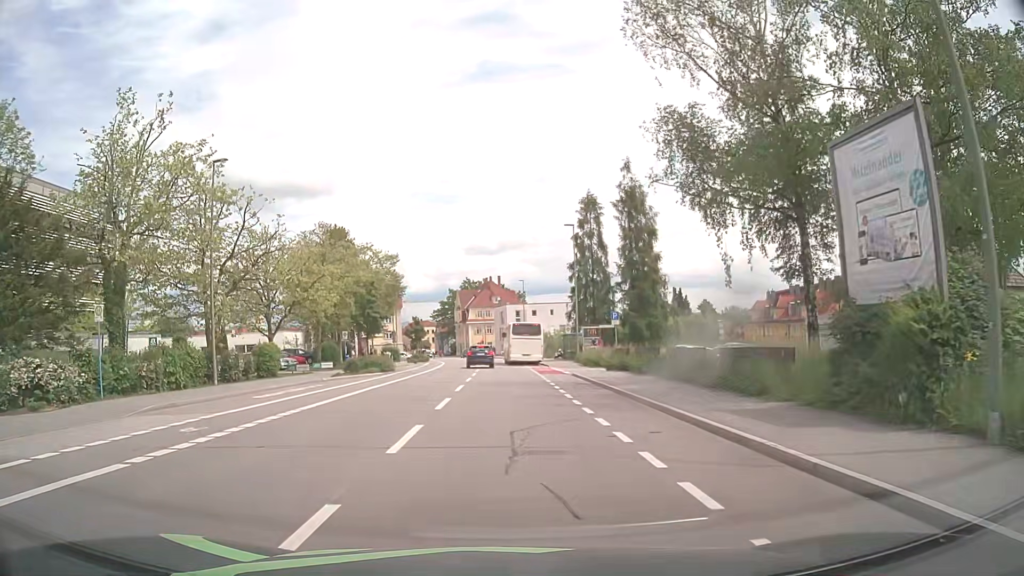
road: tertiary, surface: asphalt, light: Day
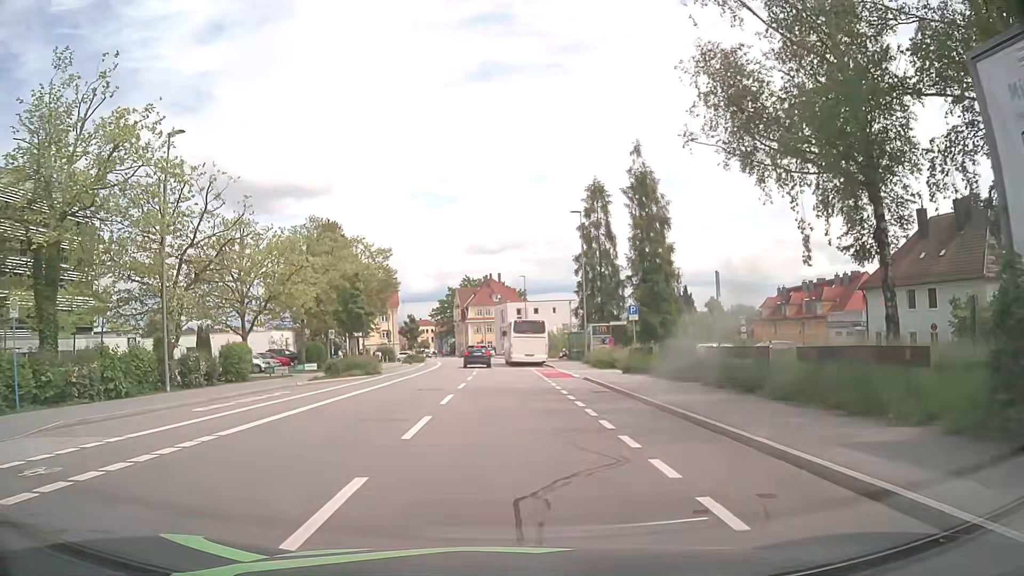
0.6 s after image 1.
(0.0, +4.7) m; 0°
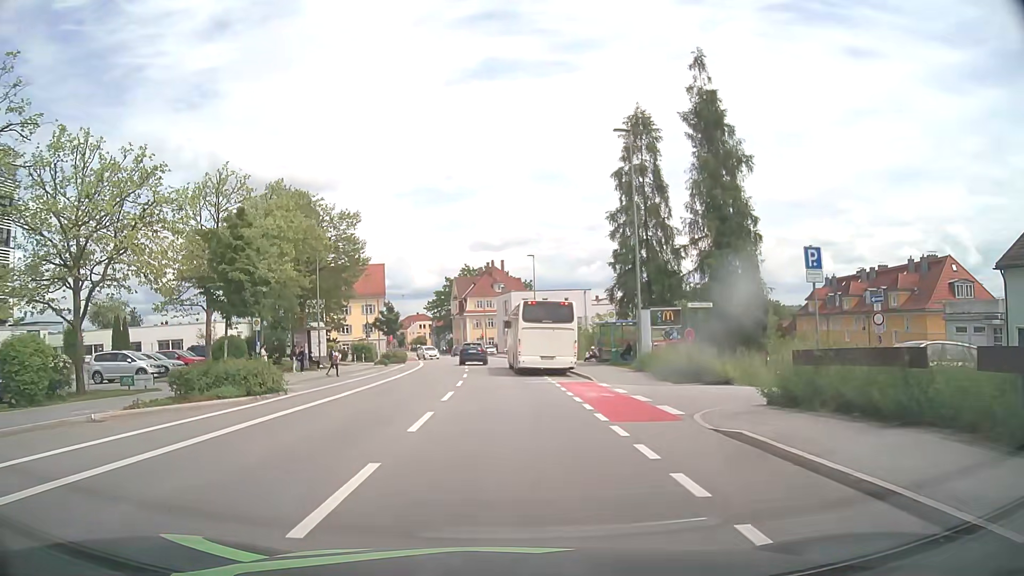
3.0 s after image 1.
(-0.1, +17.2) m; 0°
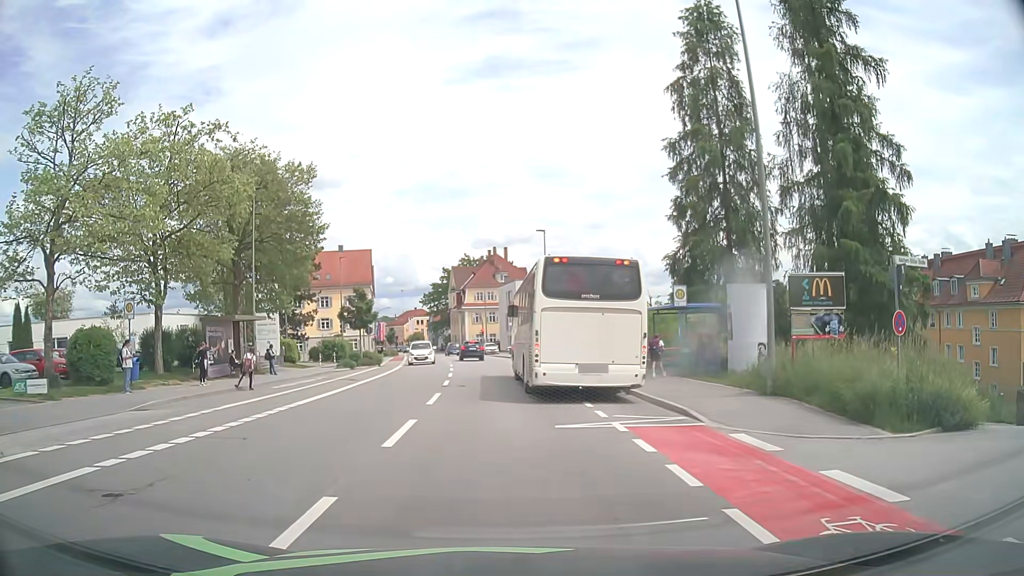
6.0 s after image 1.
(0.0, +13.4) m; -1°
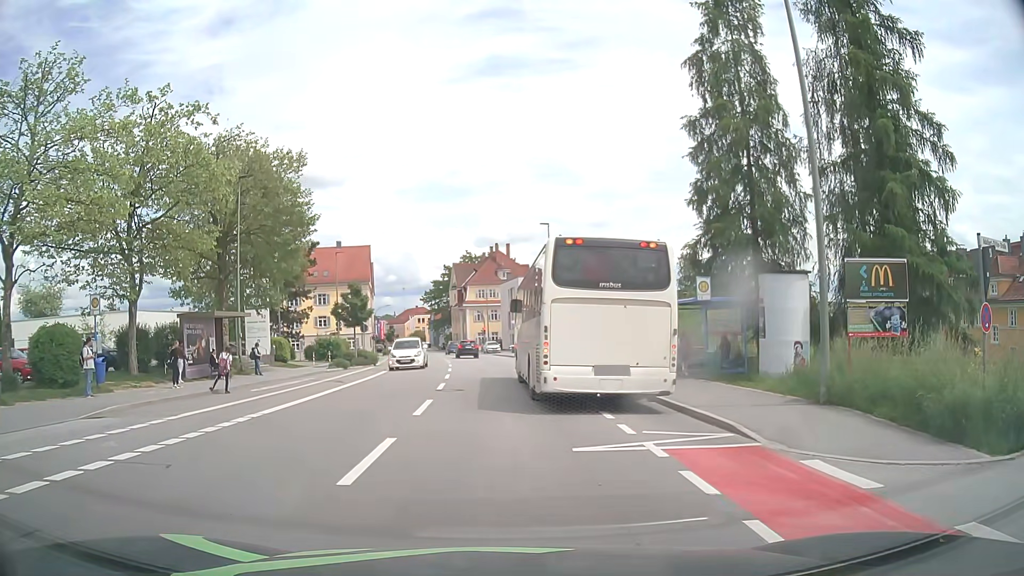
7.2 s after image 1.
(0.0, +2.4) m; +1°
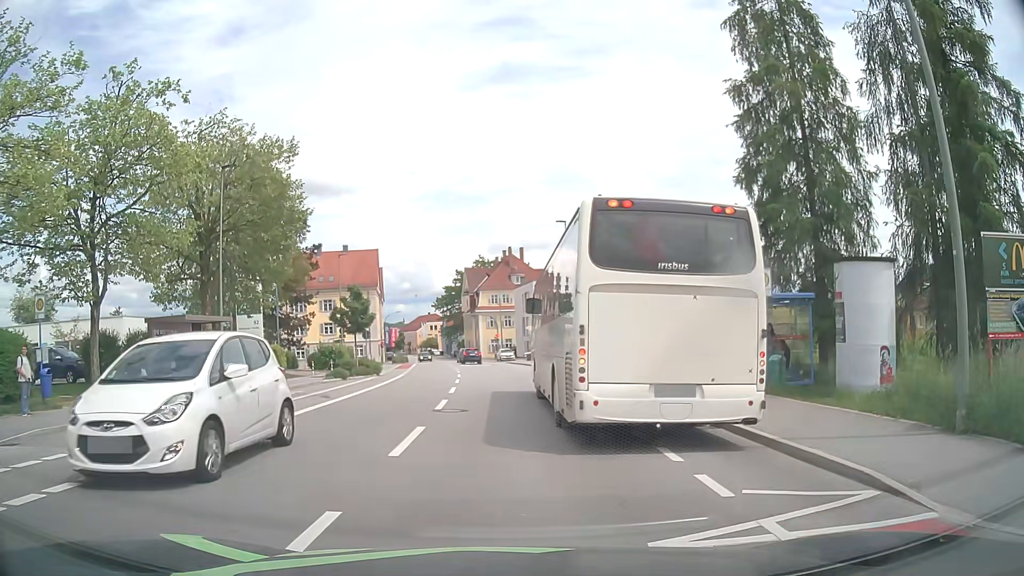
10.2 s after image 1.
(-0.1, +3.9) m; -1°
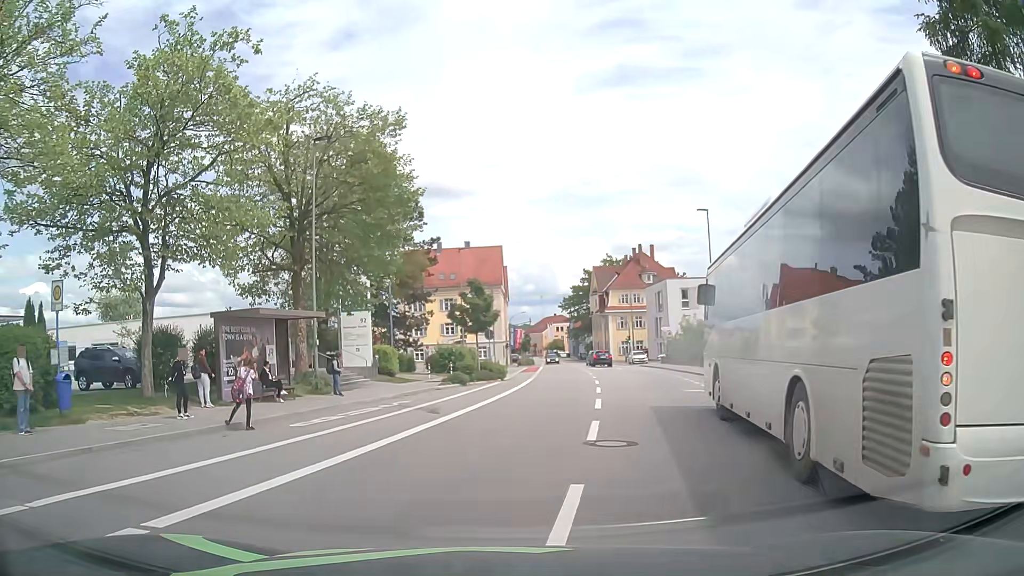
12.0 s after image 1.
(-0.7, +4.9) m; -11°
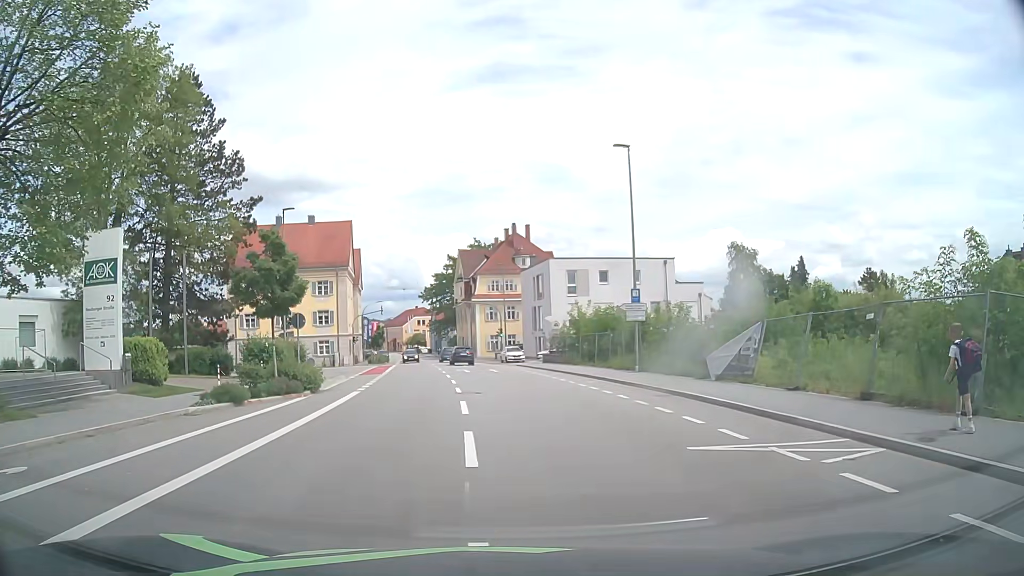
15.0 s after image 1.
(+1.3, +14.1) m; +11°
(0, +10) (+1, +20) (0, +30) (-1, +40) (-2, +50) (-4, +60) (-5, +70) (-7, +80) (-8, +89) (-10, +99) m
